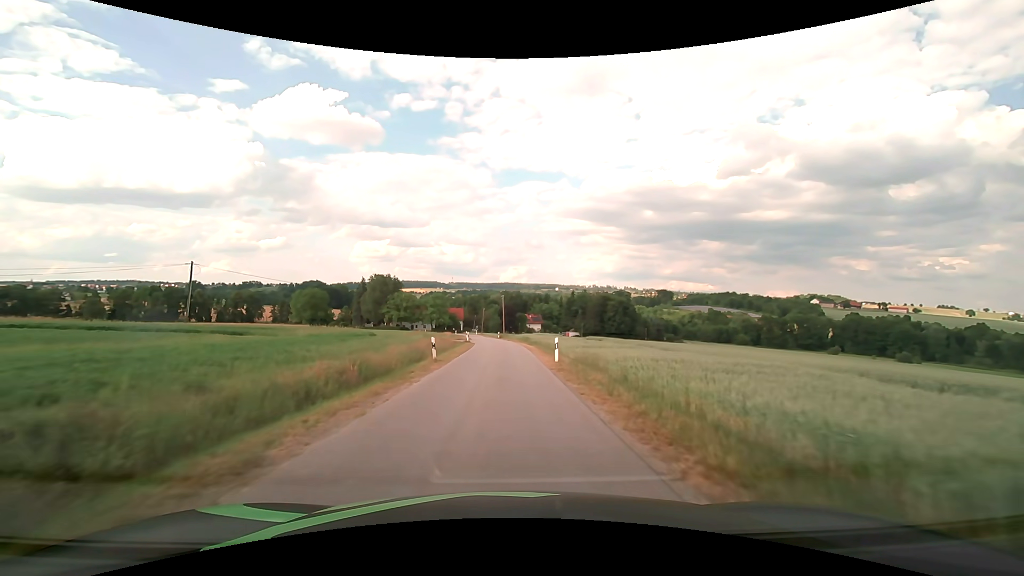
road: unclassified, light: Day
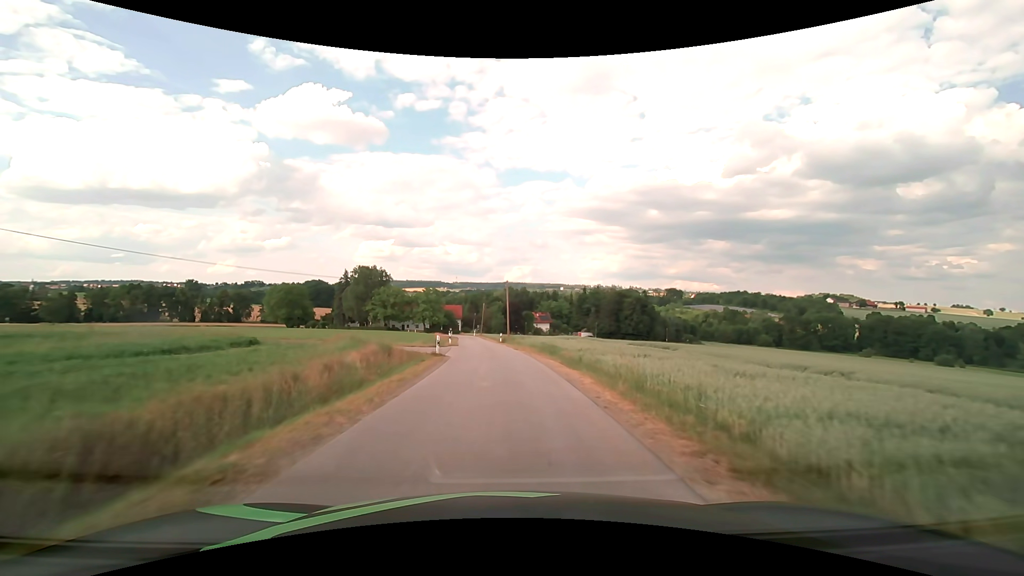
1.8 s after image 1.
(-0.1, +22.6) m; -1°
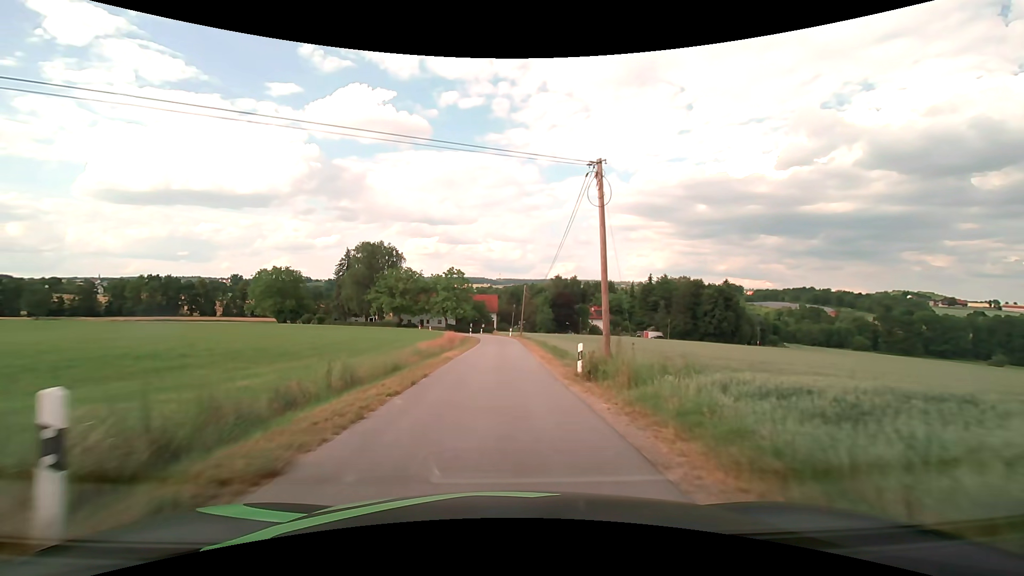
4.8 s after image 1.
(-1.1, +36.5) m; -5°
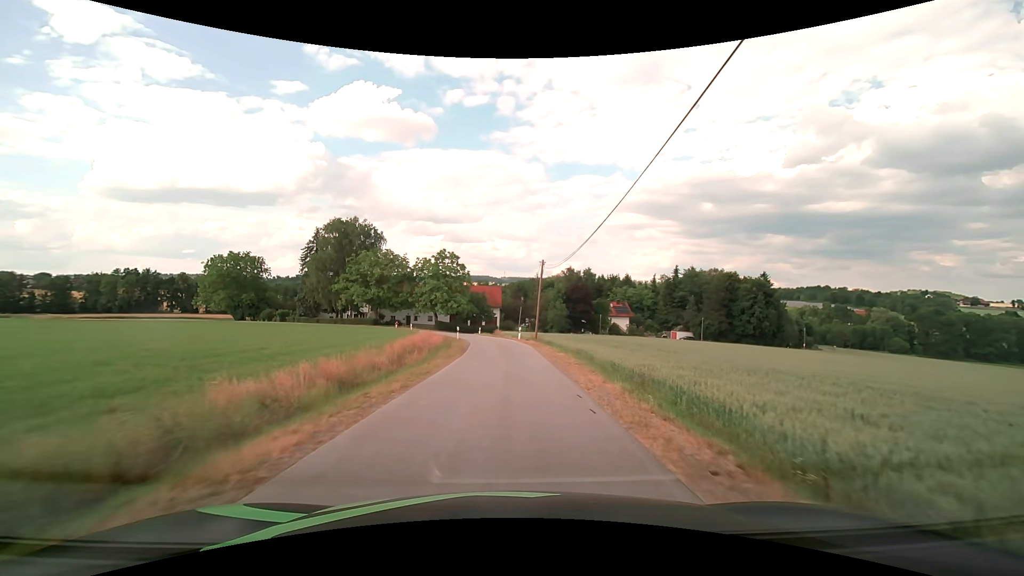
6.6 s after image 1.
(-0.2, +21.5) m; -1°
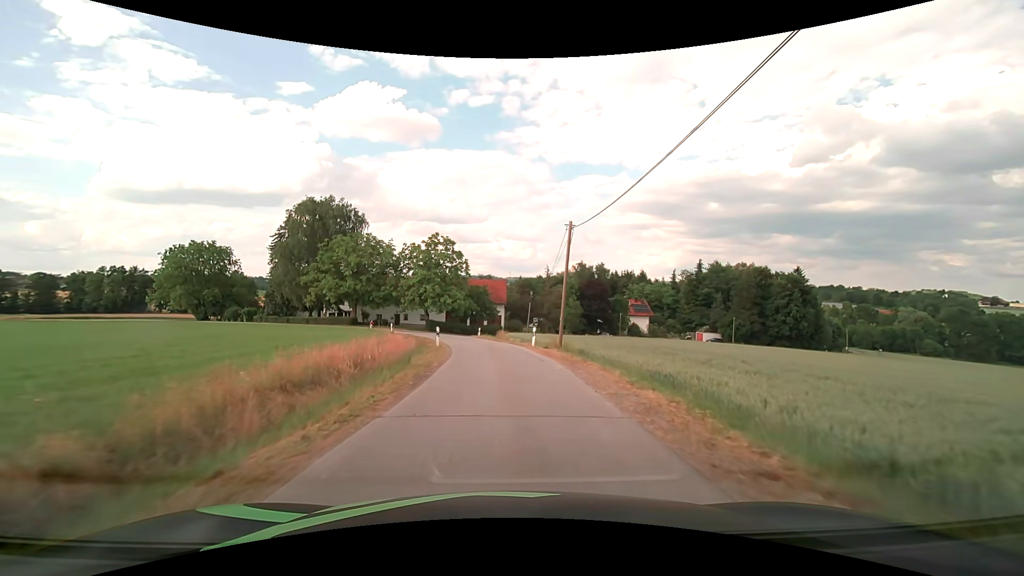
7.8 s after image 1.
(0.0, +14.1) m; -1°
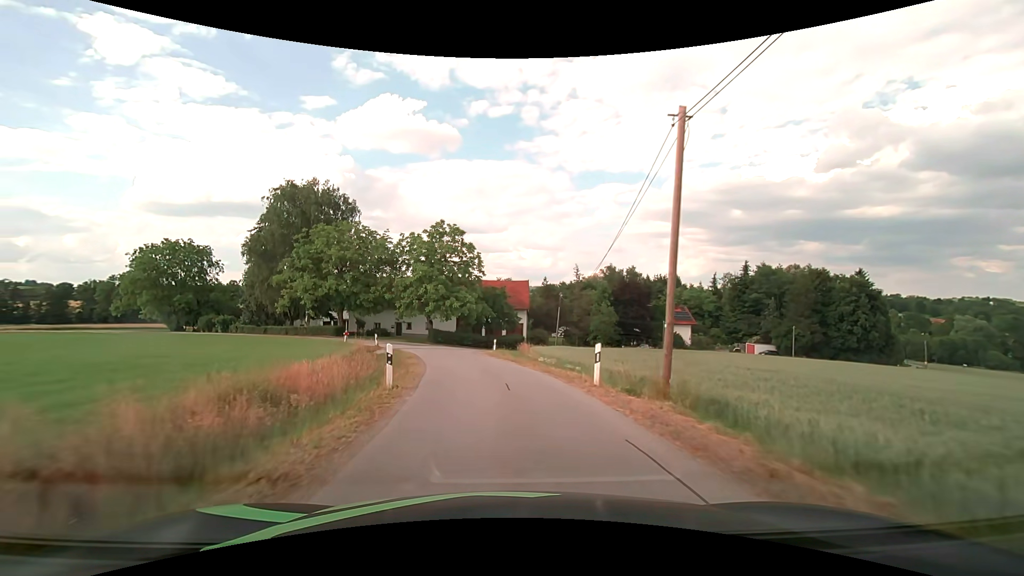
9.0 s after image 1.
(-0.2, +13.6) m; -2°
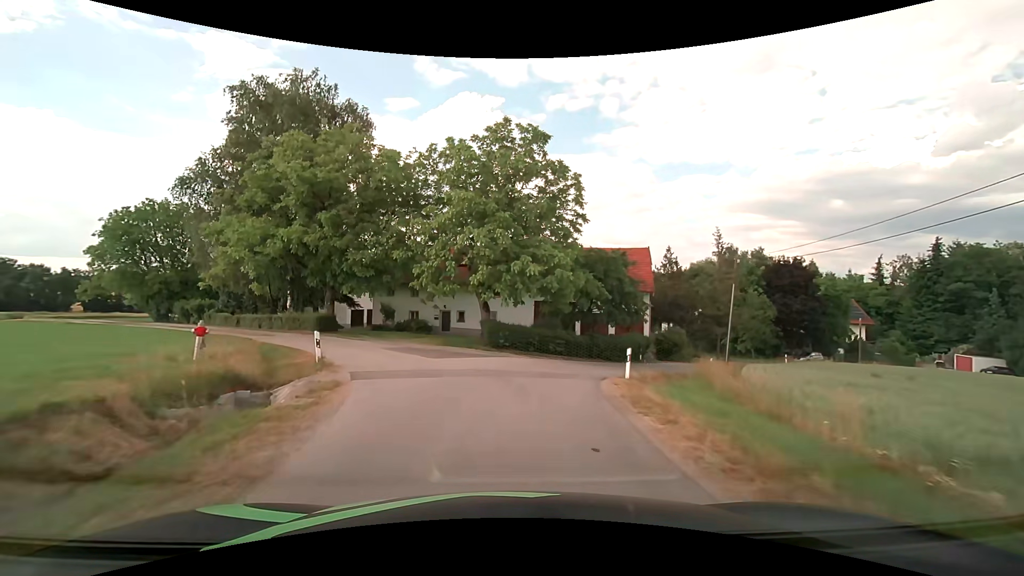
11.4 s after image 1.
(-2.2, +24.9) m; -9°
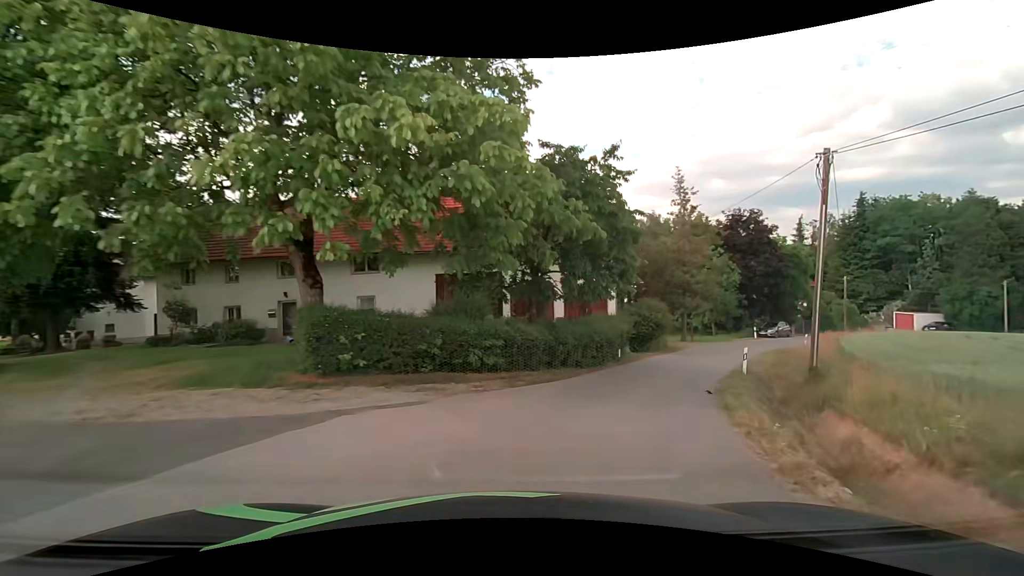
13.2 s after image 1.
(+0.8, +15.3) m; +10°
(+2, +10) (+6, +19) (+11, +27) (+17, +36) (+23, +43) (+31, +50) (+39, +55) (+48, +59) (+58, +62) (+68, +64) m
